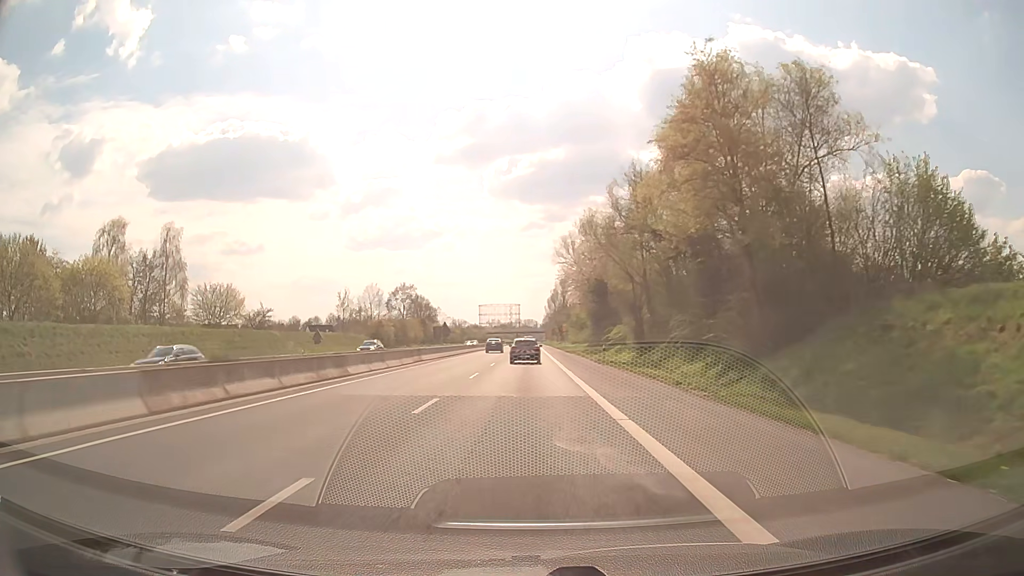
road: trunk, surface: asphalt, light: Day
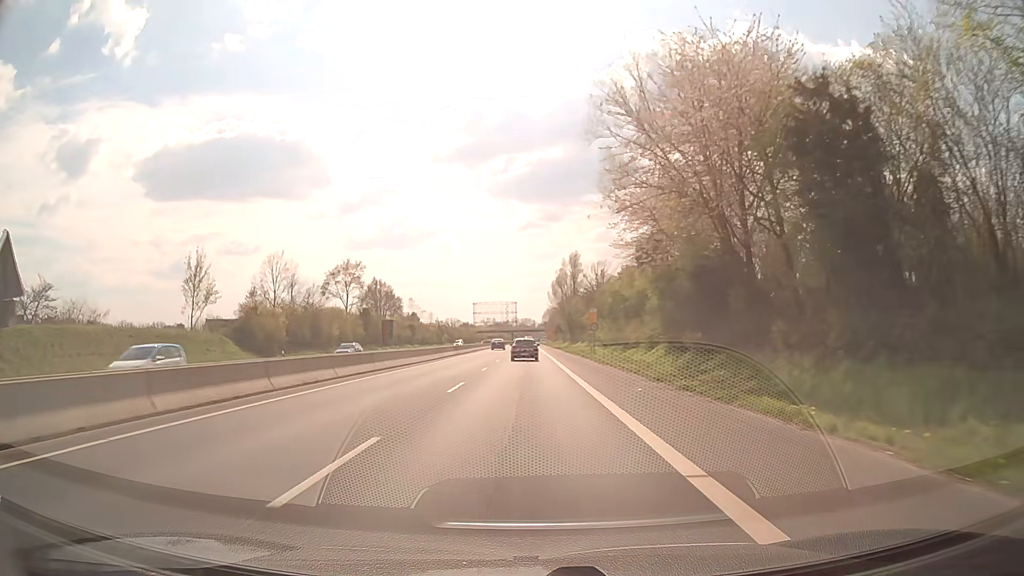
(+0.1, +54.6) m; 0°
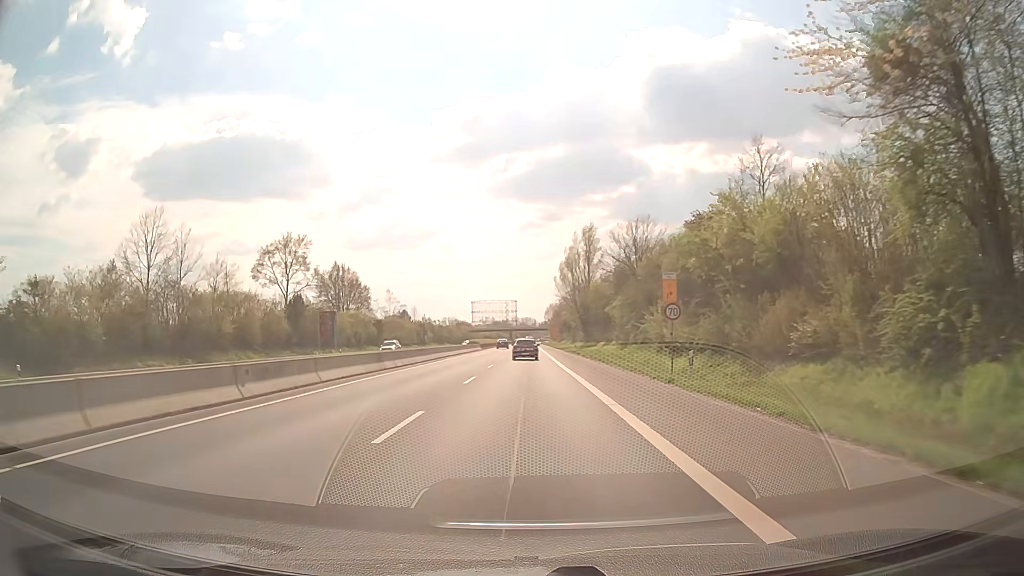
(+0.2, +32.7) m; 0°
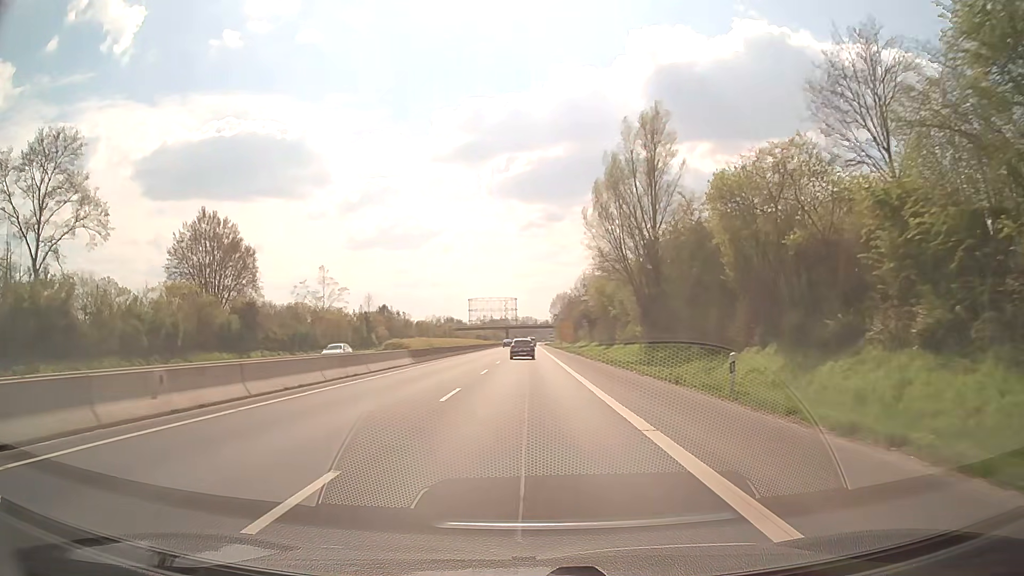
(+0.1, +54.4) m; 0°
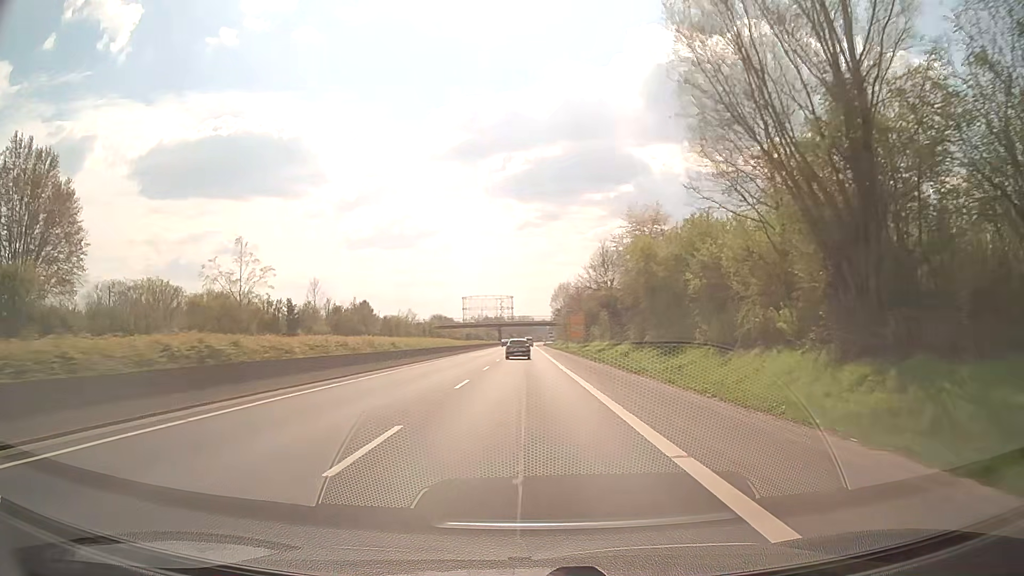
(0.0, +32.6) m; 0°
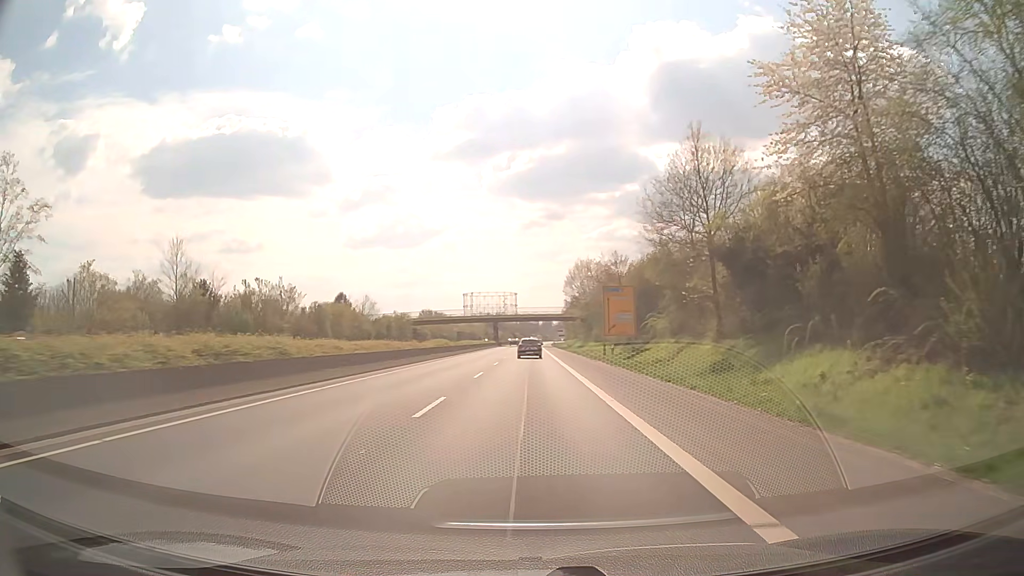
(-0.1, +43.4) m; 0°
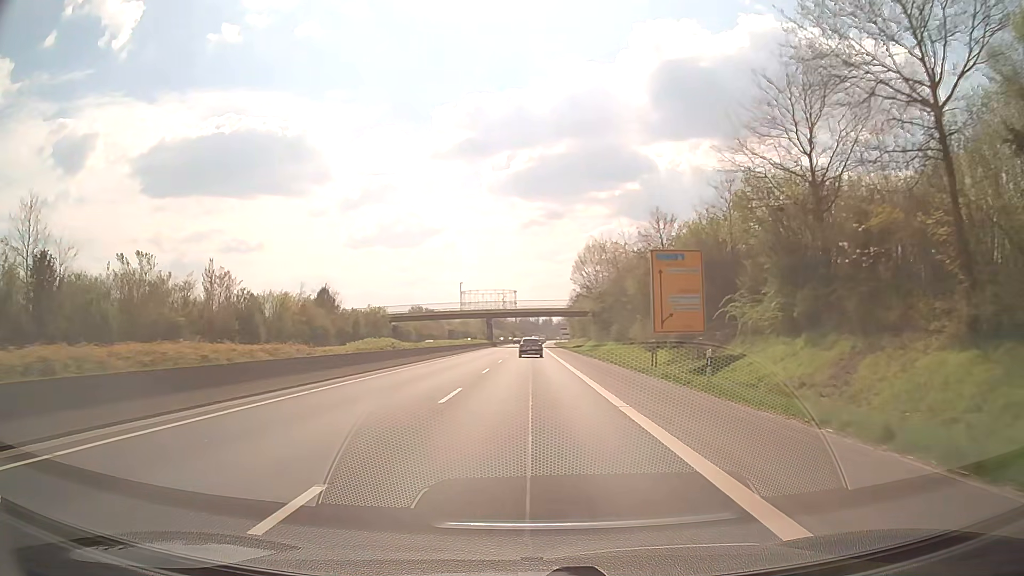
(0.0, +21.6) m; 0°
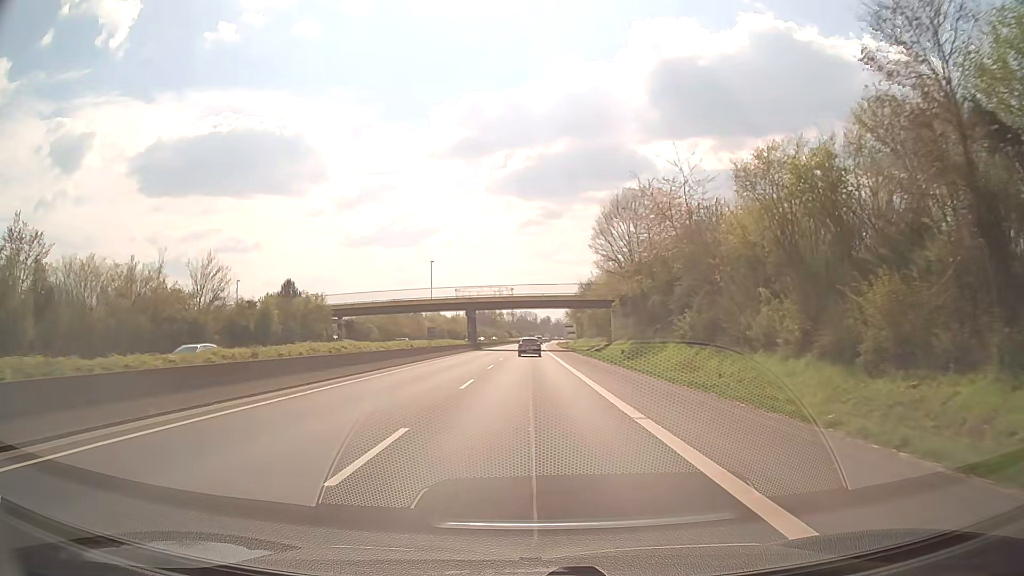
(0.0, +32.3) m; 0°
